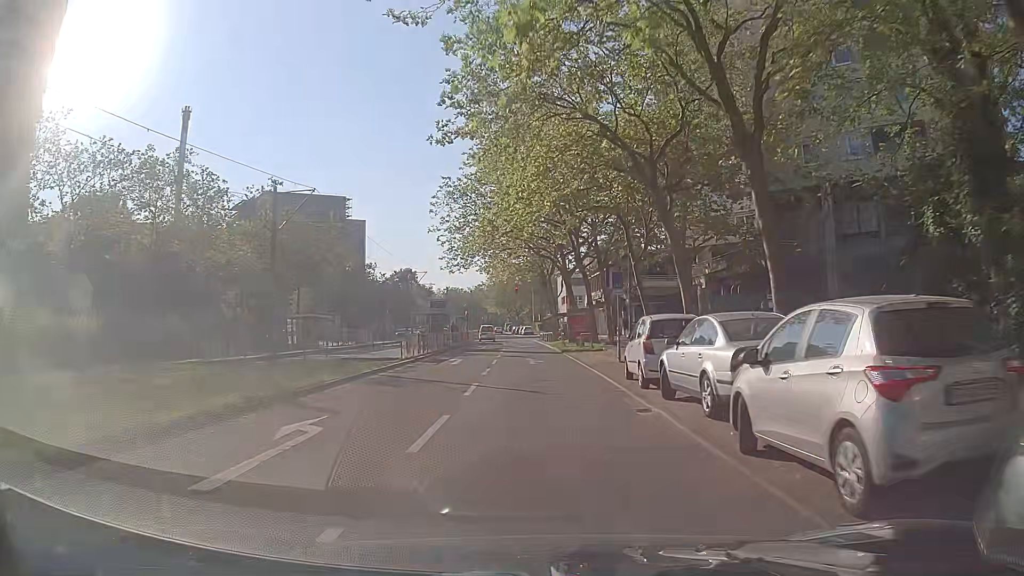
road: tertiary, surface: asphalt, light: Day
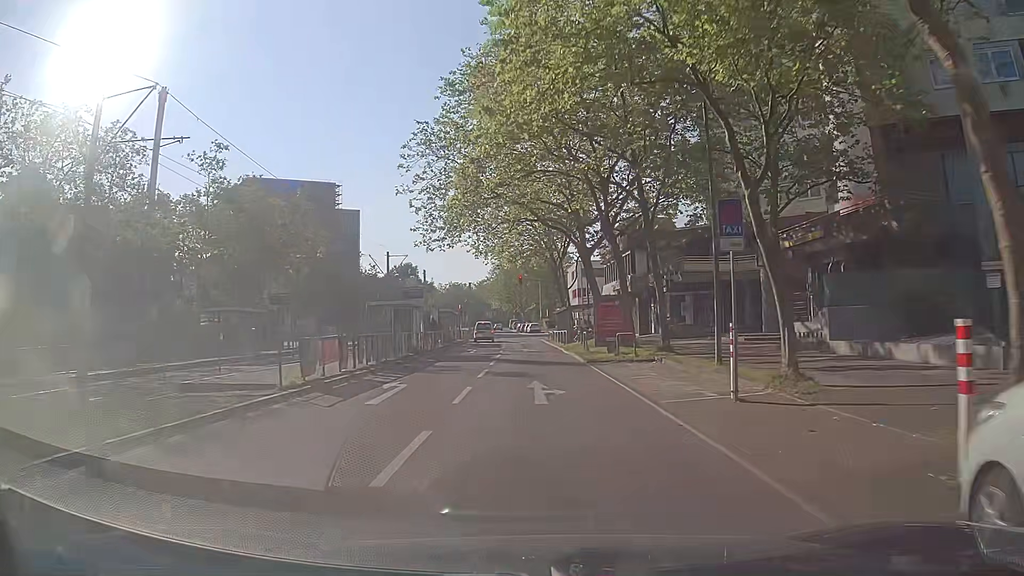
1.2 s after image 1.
(-0.1, +13.7) m; -1°
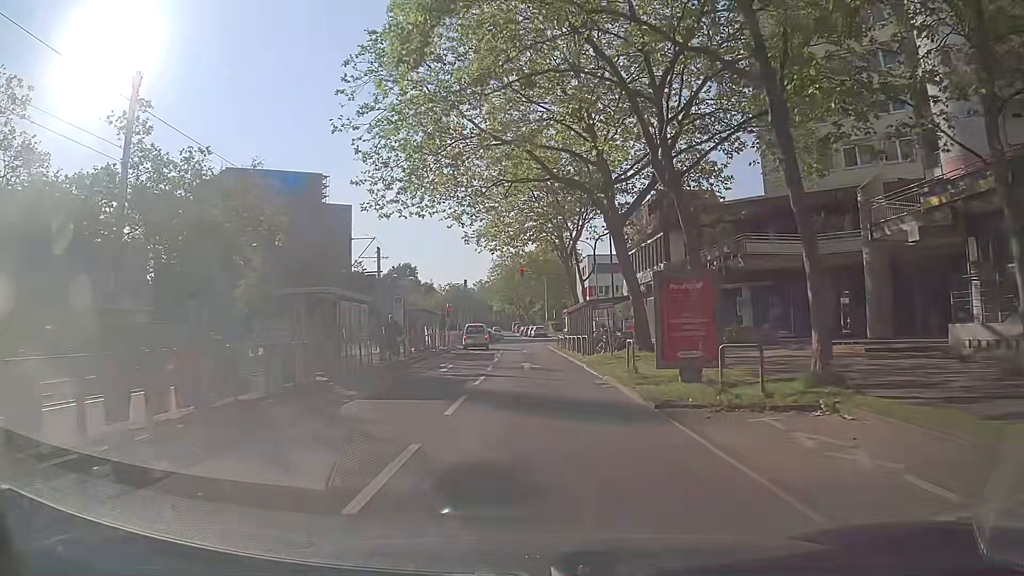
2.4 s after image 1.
(-0.1, +12.6) m; 0°
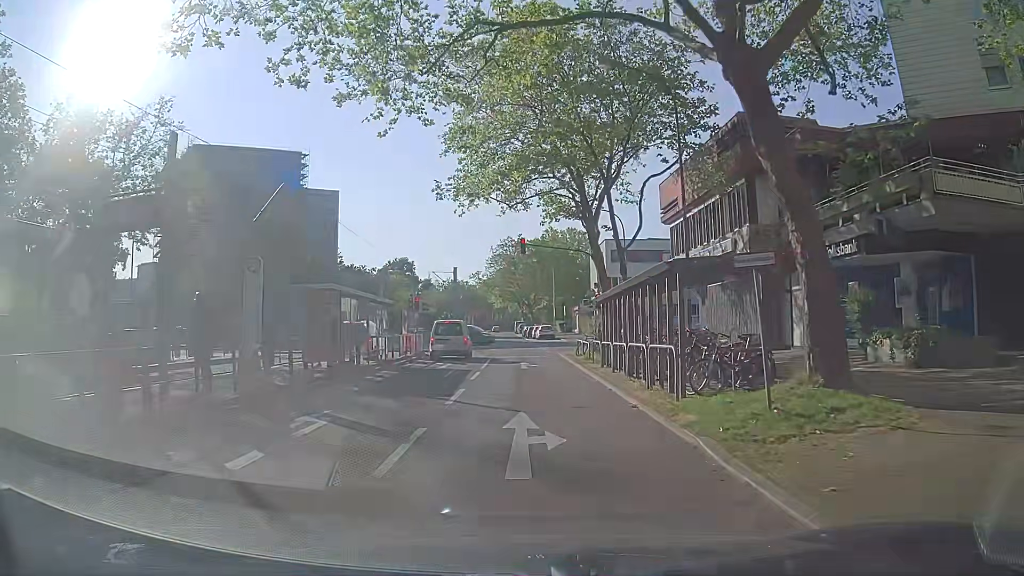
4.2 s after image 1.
(-0.2, +16.3) m; -1°
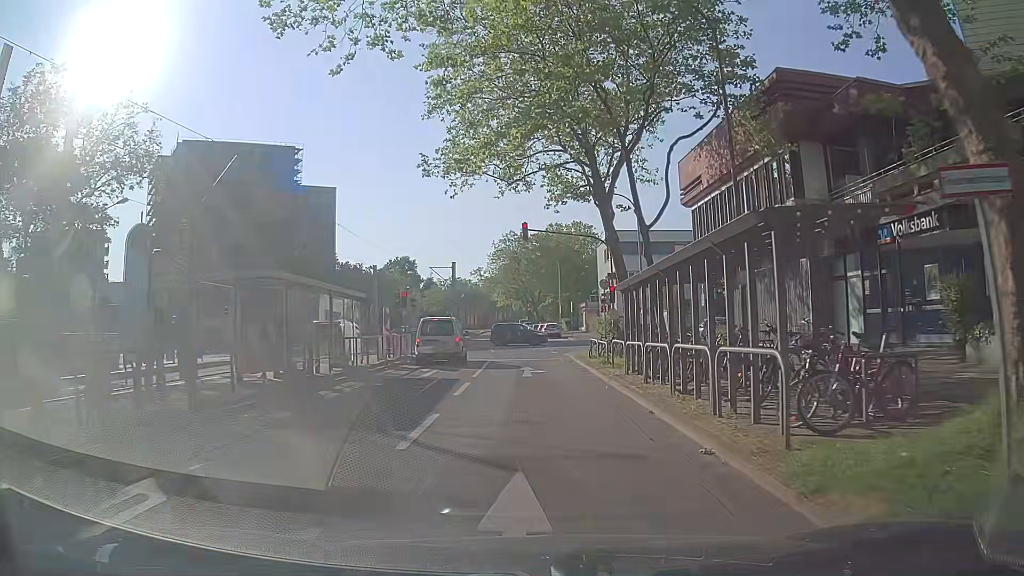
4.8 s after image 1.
(0.0, +4.7) m; -1°
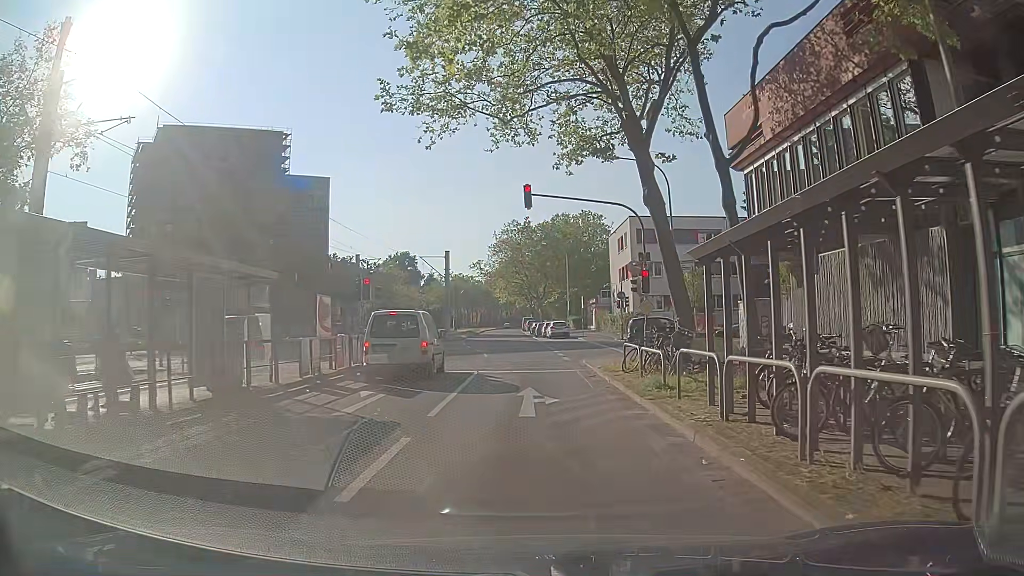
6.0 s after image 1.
(0.0, +8.2) m; 0°
